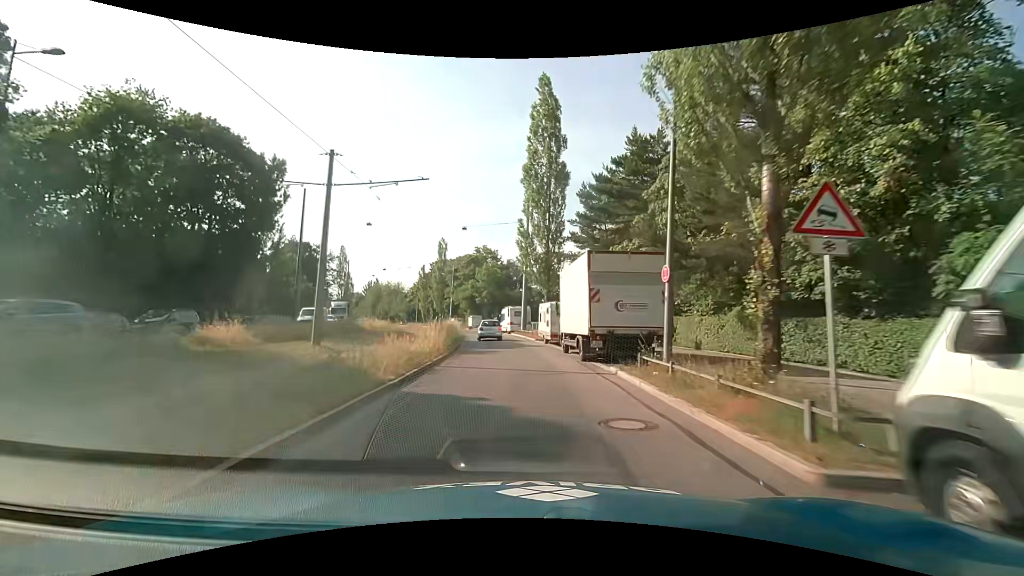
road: secondary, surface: asphalt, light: Day
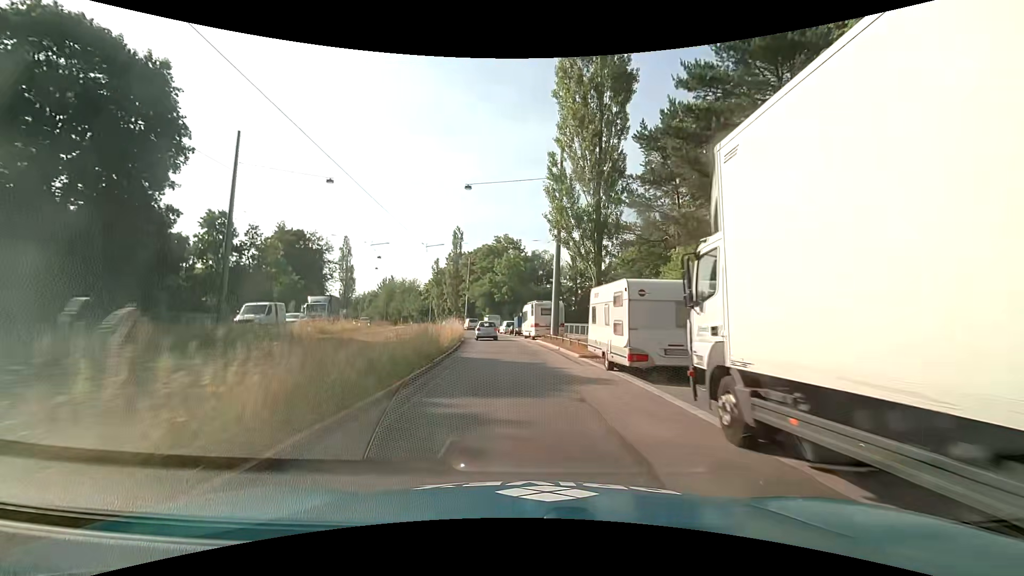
(-0.4, +15.3) m; -3°
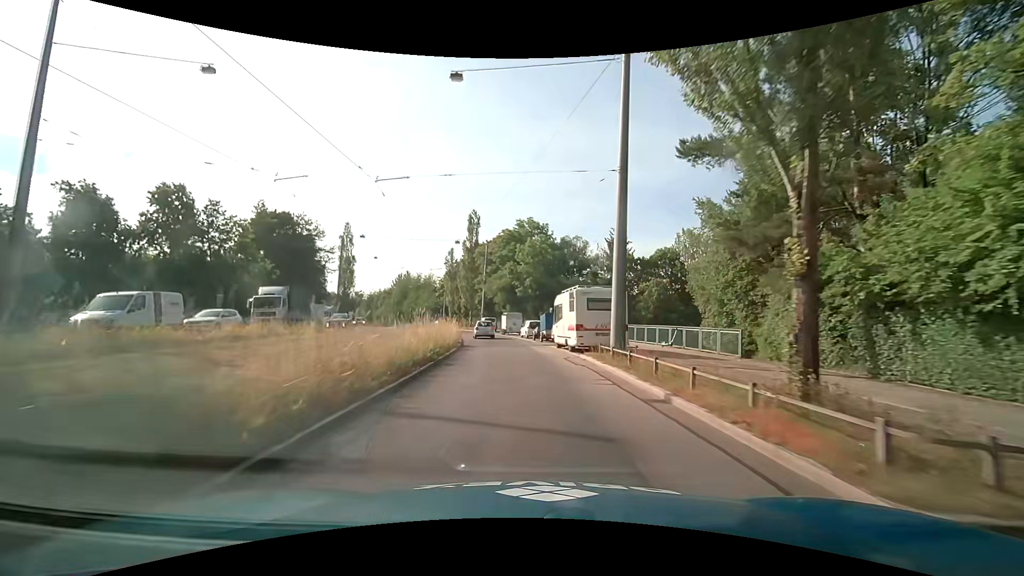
(-0.2, +15.2) m; -2°
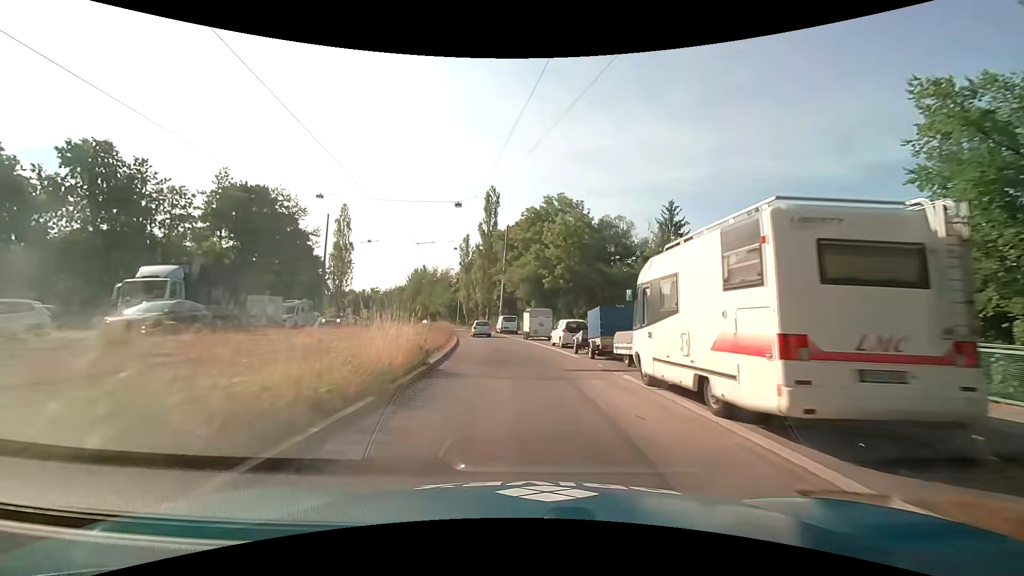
(-0.4, +15.3) m; -3°
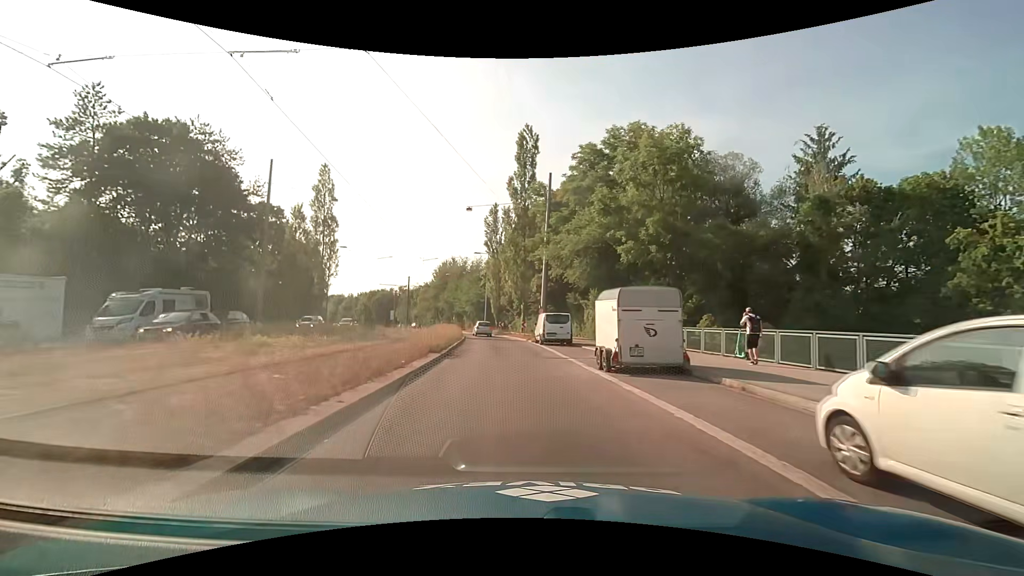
(-1.0, +23.1) m; -5°
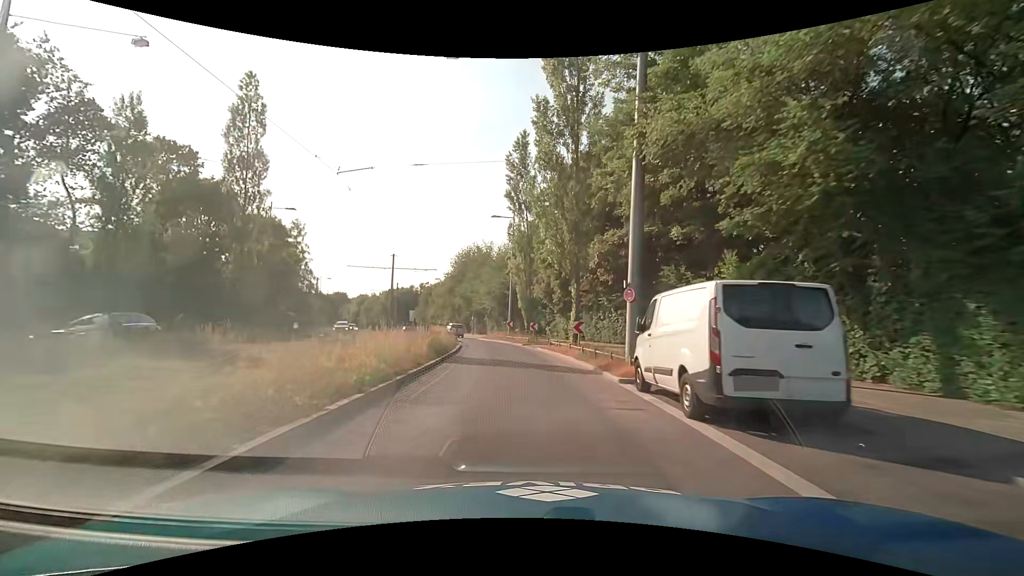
(-0.9, +23.3) m; -4°
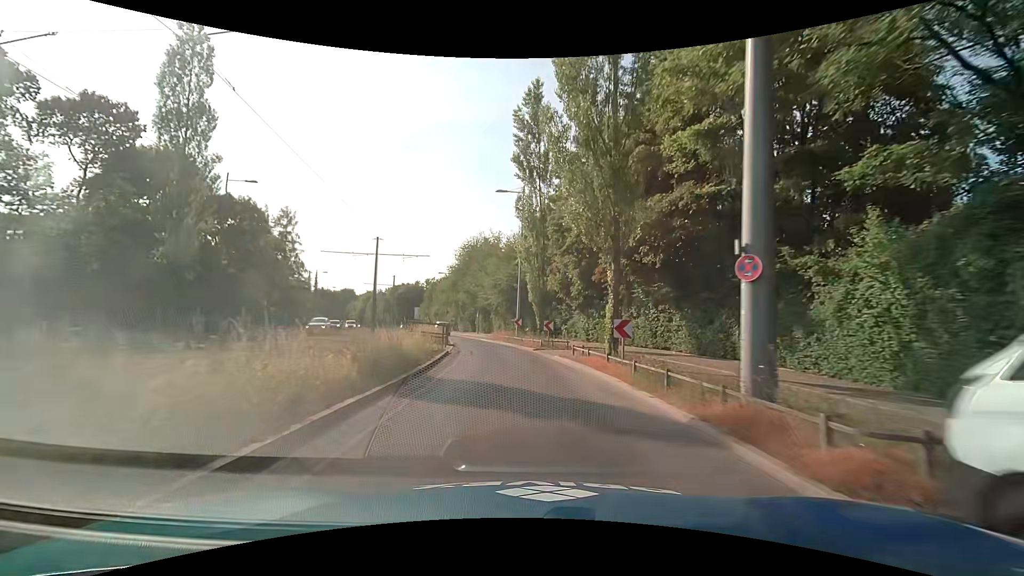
(-0.1, +7.7) m; -1°
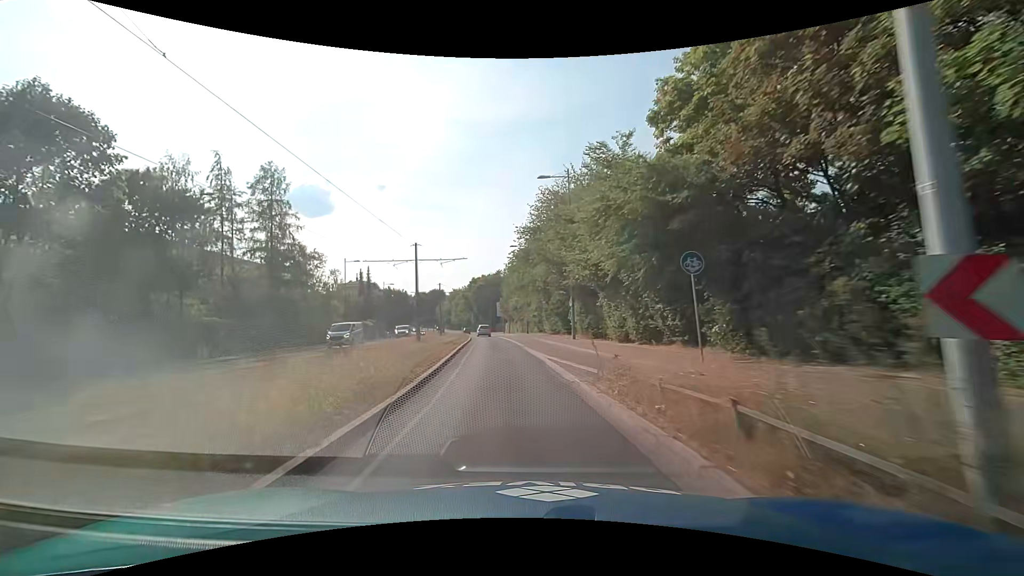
(-2.4, +30.6) m; -11°
(0, +10) (-1, +20) (-2, +30) (-3, +40) (-4, +50) (-5, +60) (-7, +70) (-8, +79) (-10, +89) (-12, +99) m
